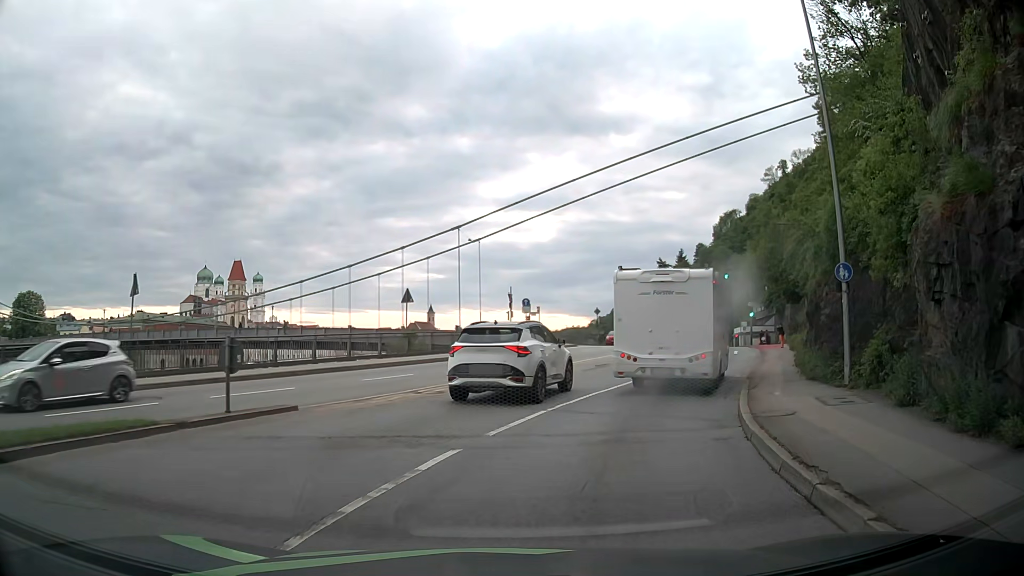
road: primary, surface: asphalt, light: Day
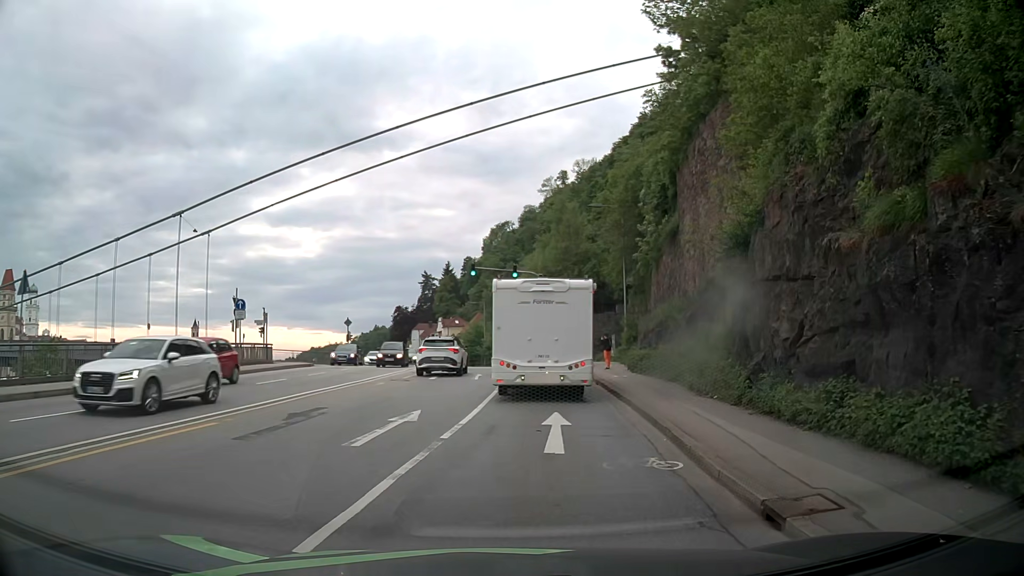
(+2.6, +14.2) m; +20°
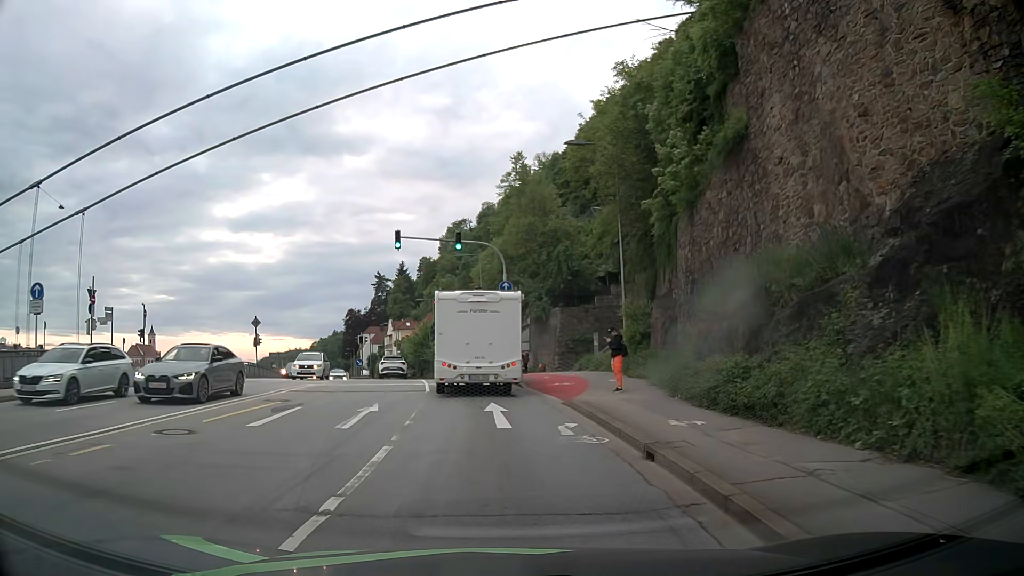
(+0.9, +14.5) m; +4°
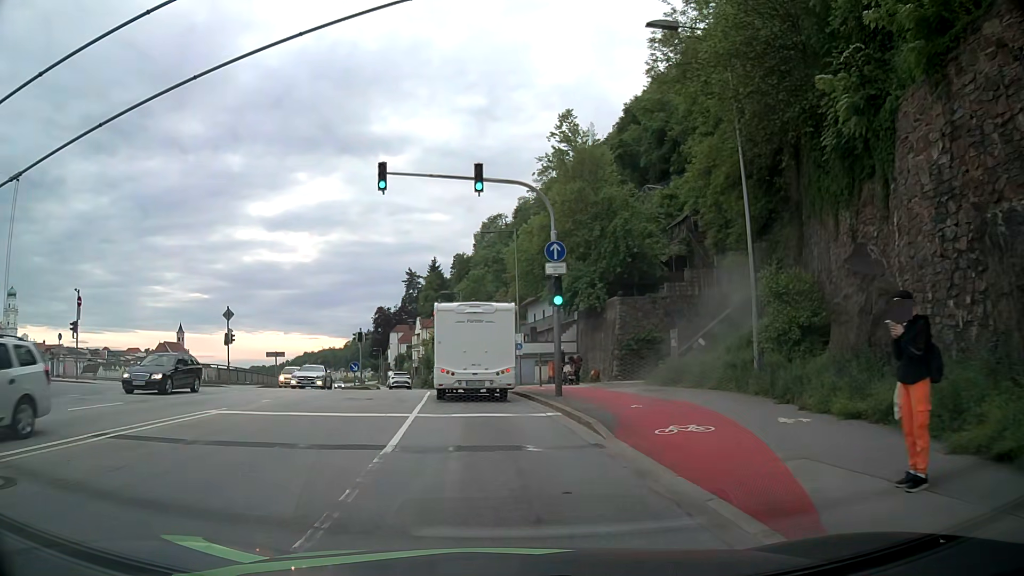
(-0.3, +12.0) m; -4°
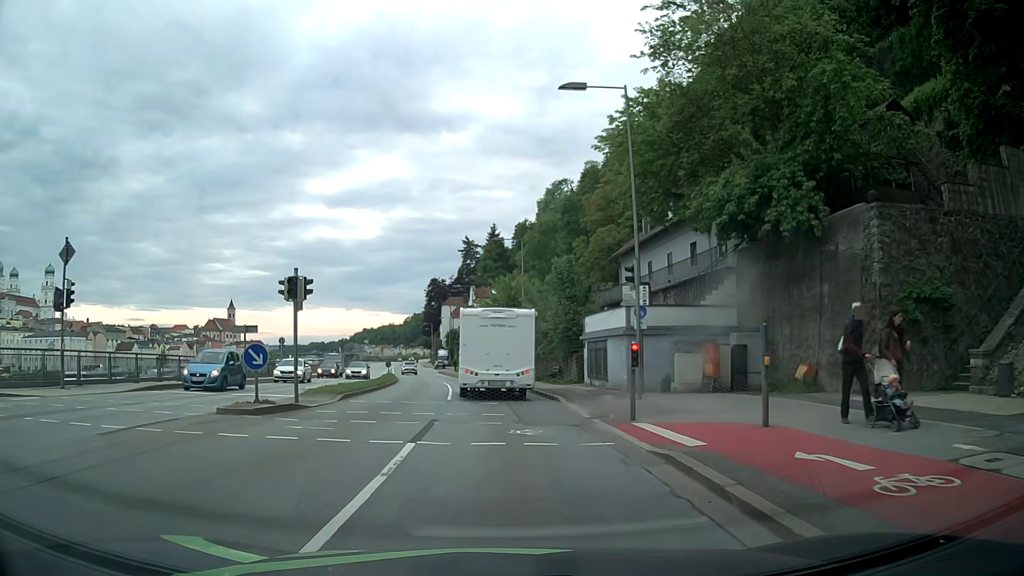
(-1.1, +22.4) m; -6°
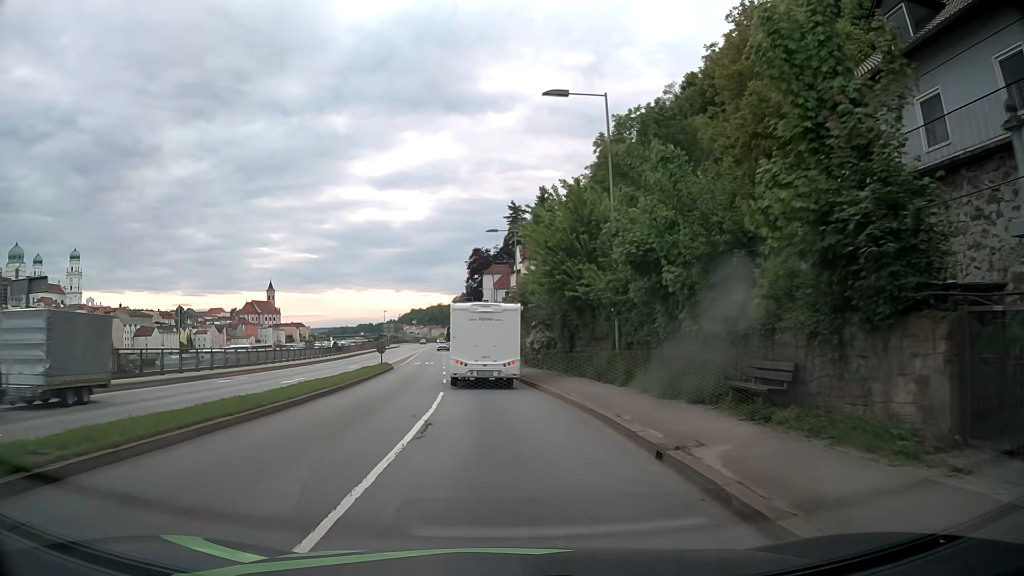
(0.0, +26.0) m; -3°
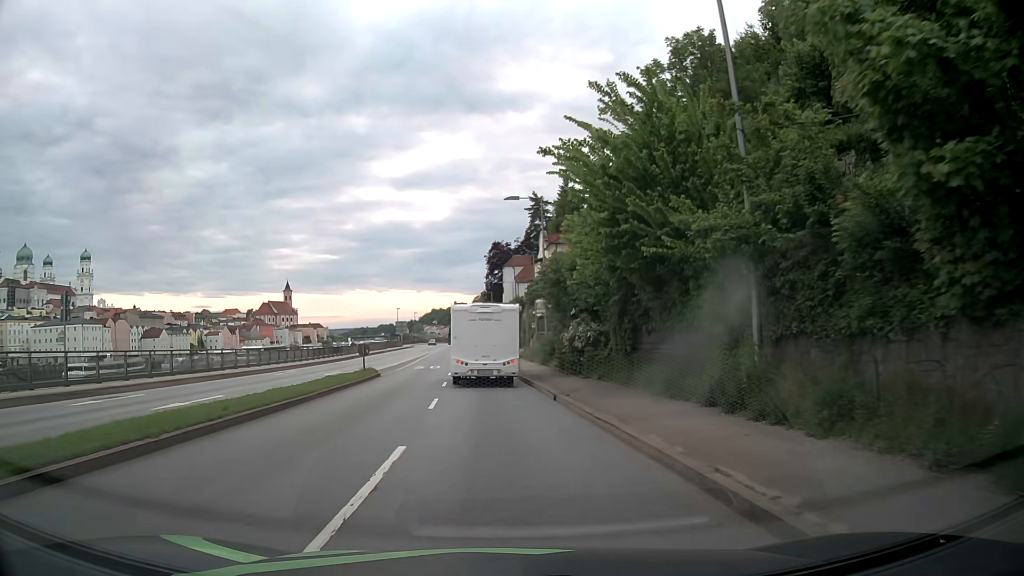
(-0.1, +11.5) m; -2°
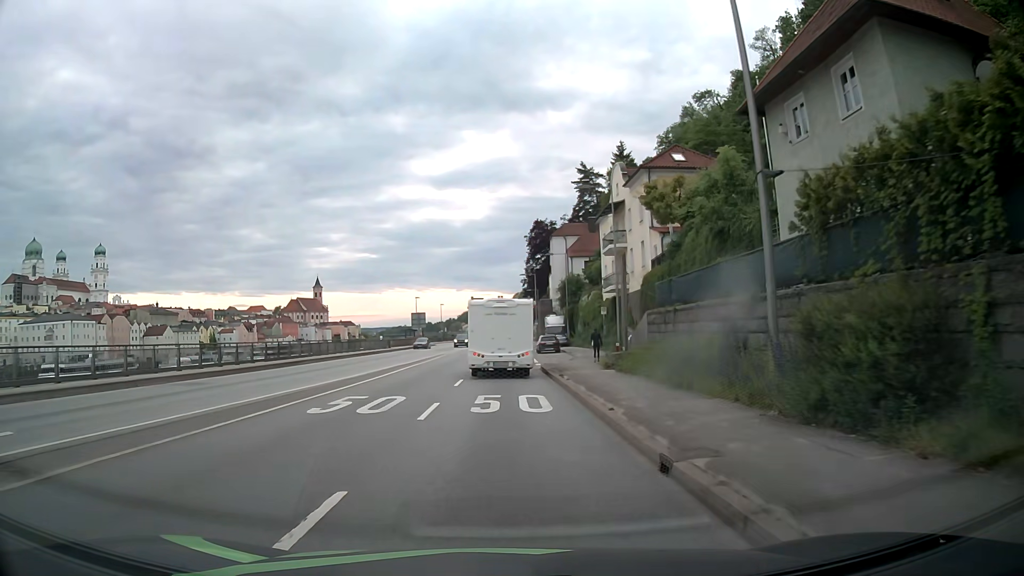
(-1.0, +30.5) m; -3°
(0, +10) (0, +20) (0, +30) (0, +40) (0, +50) (0, +60) (0, +70) (0, +80) (0, +90) (0, +100) m
